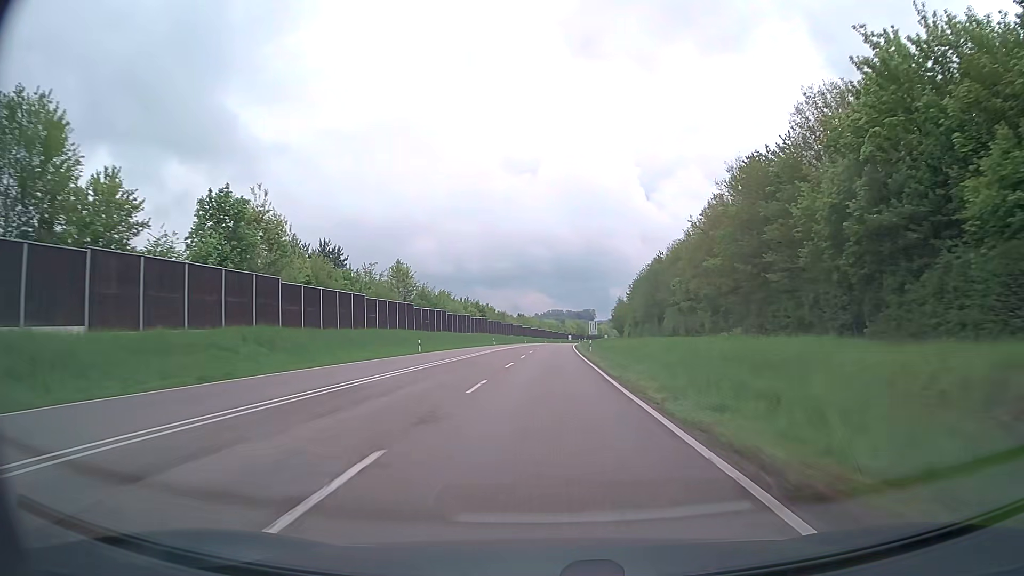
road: trunk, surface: asphalt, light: Day
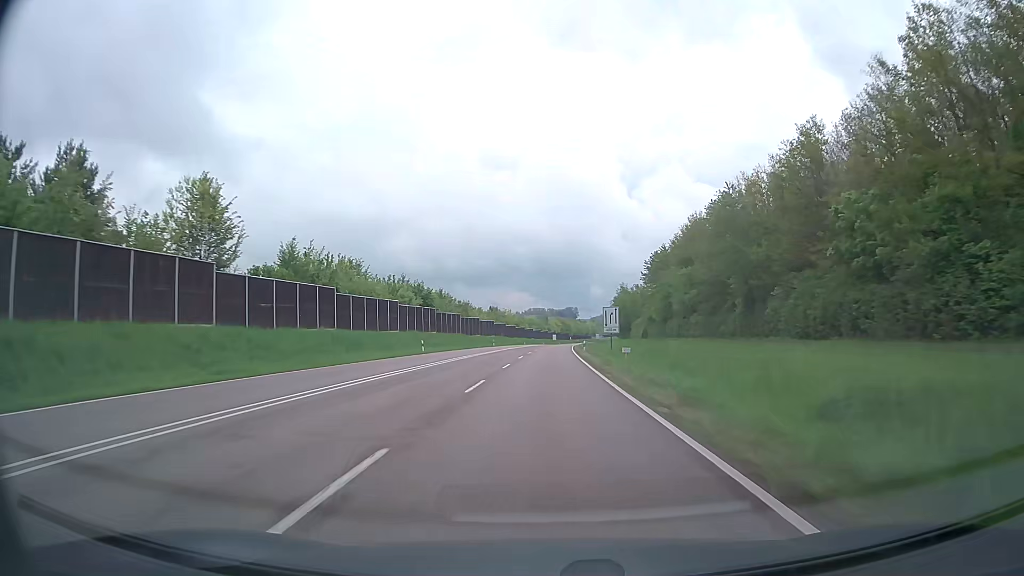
(+0.7, +48.1) m; +2°
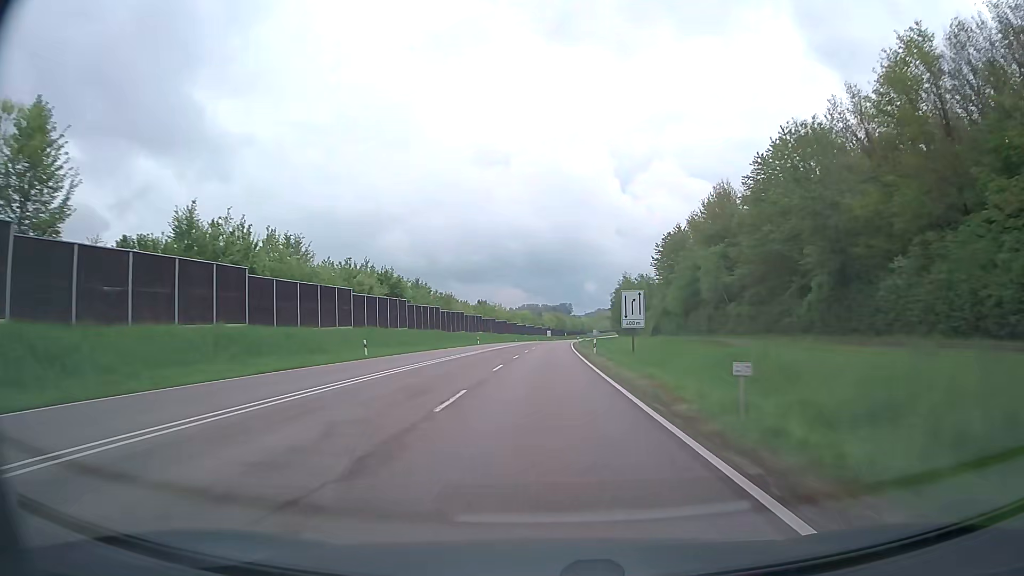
(+0.1, +16.0) m; 0°
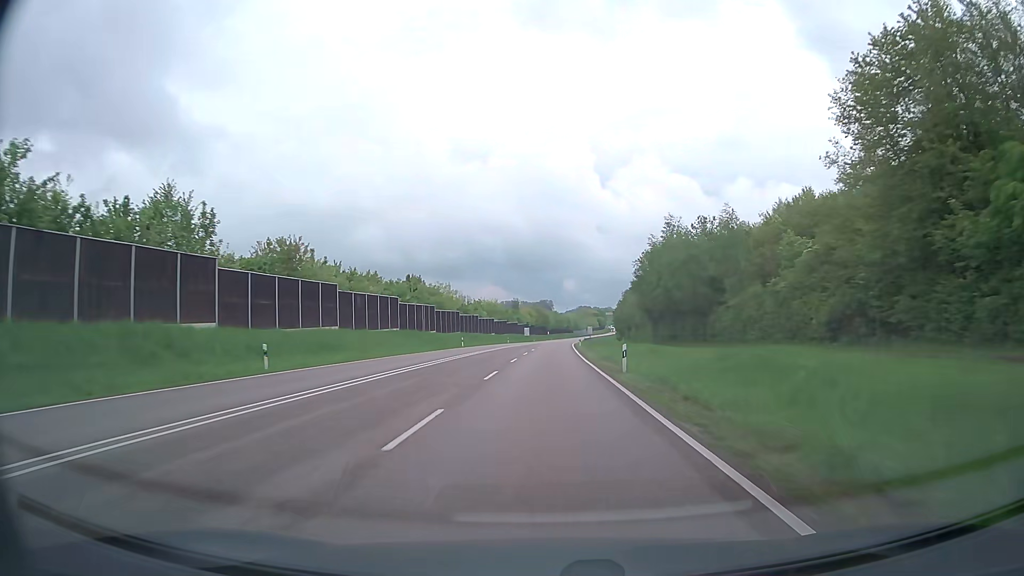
(+1.0, +64.1) m; +2°
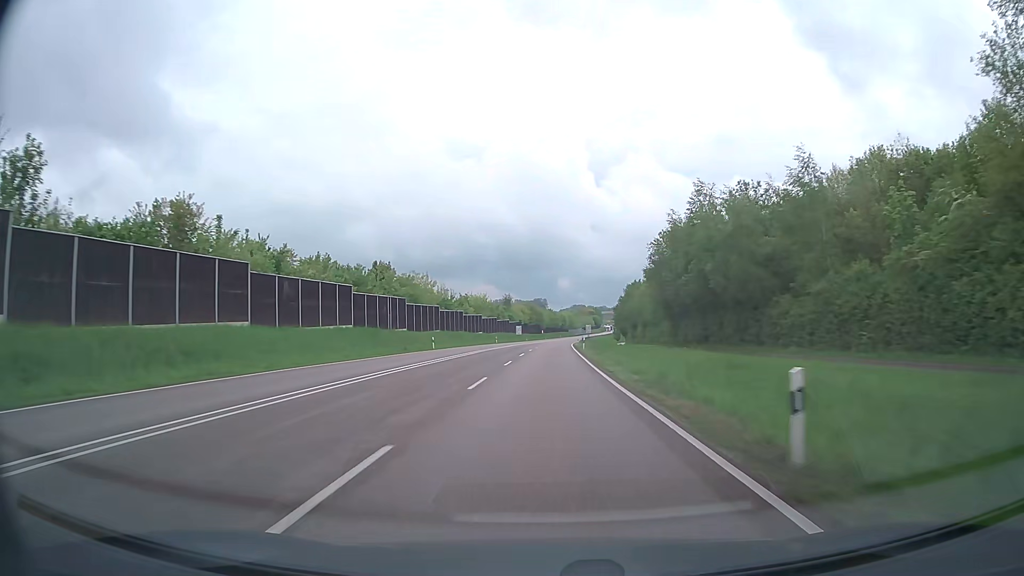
(+0.1, +16.0) m; +1°
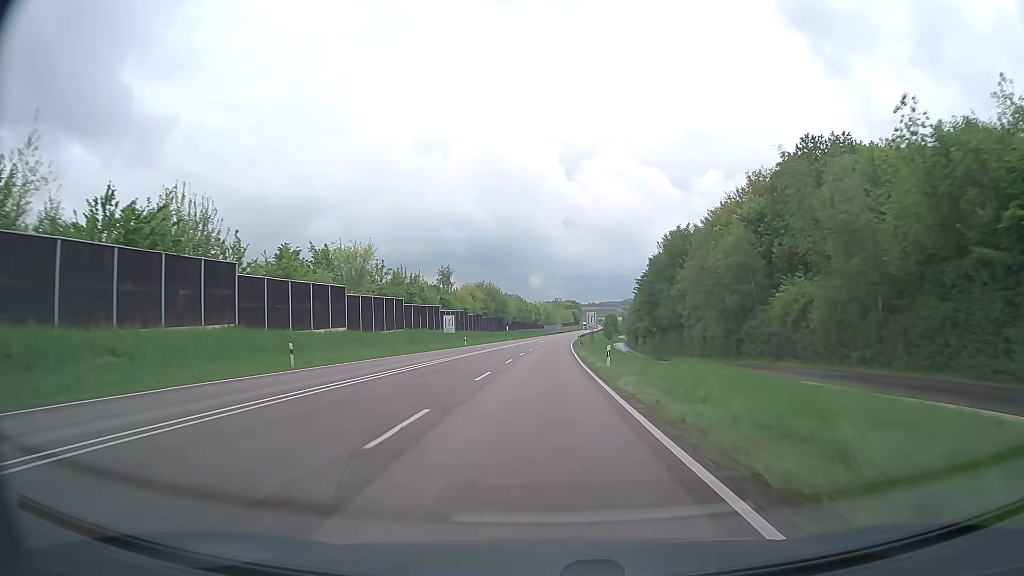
(+1.8, +80.2) m; +2°
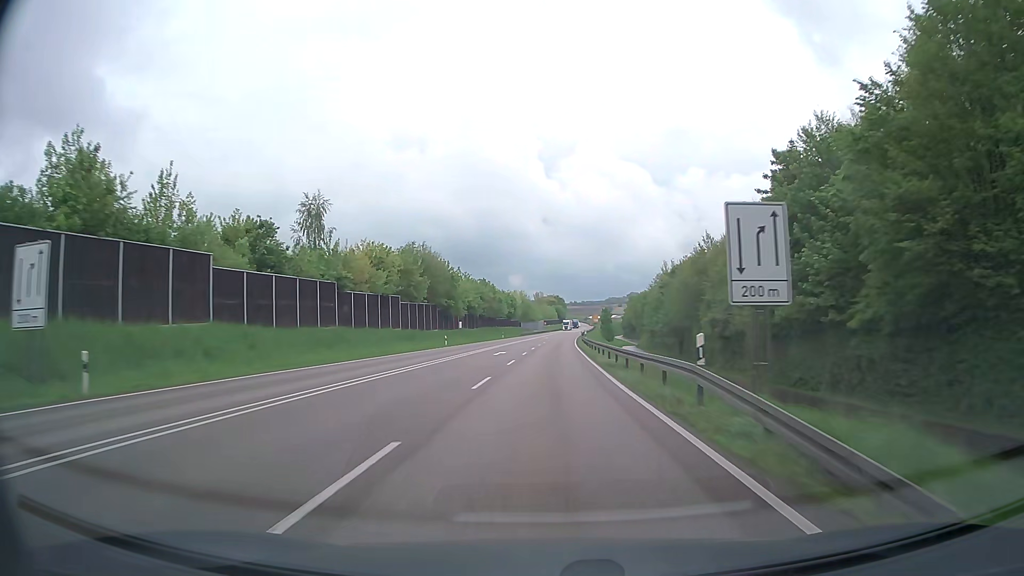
(+0.9, +64.0) m; +2°
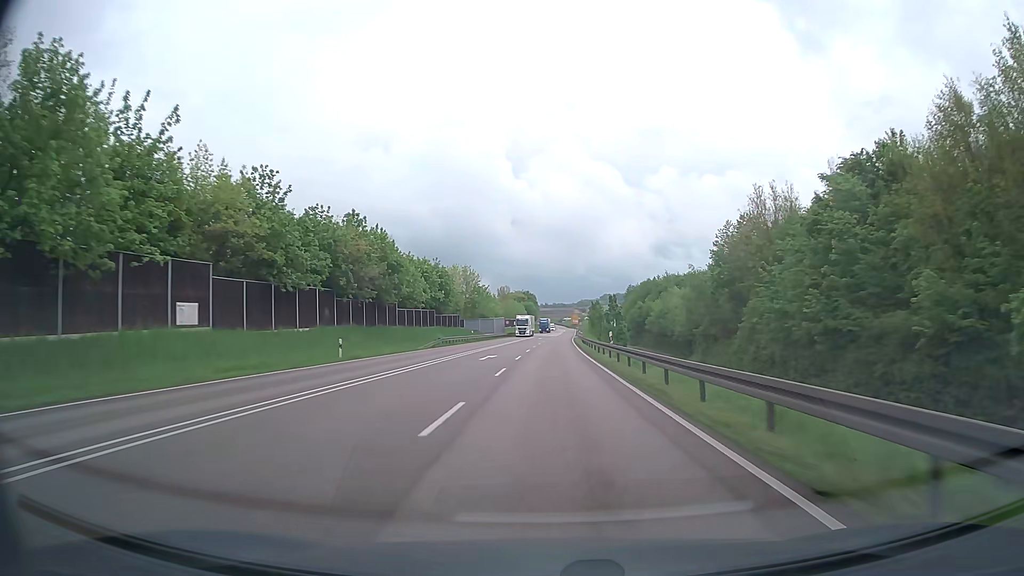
(+1.7, +79.8) m; +3°
(0, +10) (0, +20) (0, +30) (+1, +40) (+1, +50) (+1, +60) (+1, +70) (+2, +80) (+2, +90) (+3, +100) m
